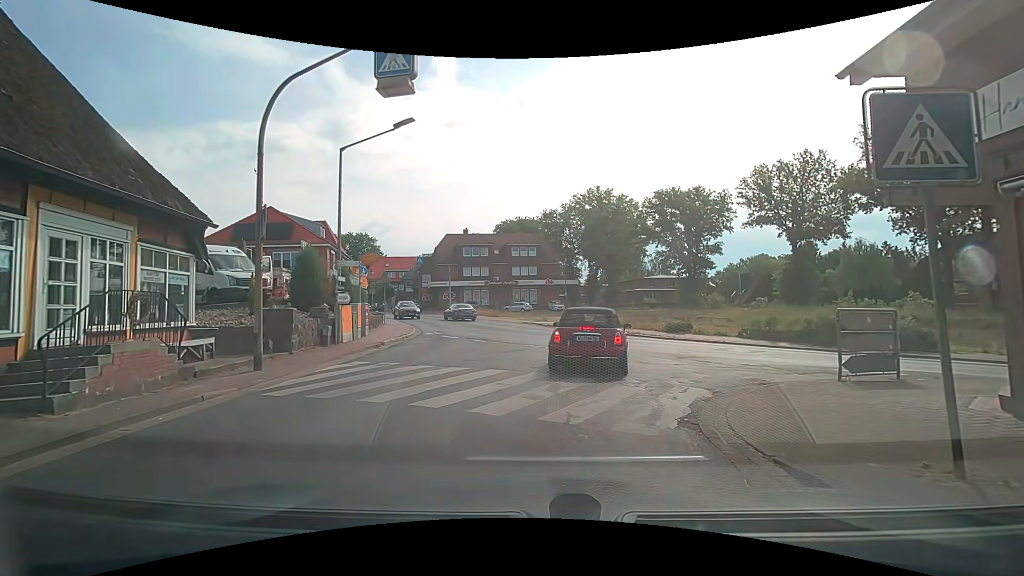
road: tertiary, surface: asphalt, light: Day
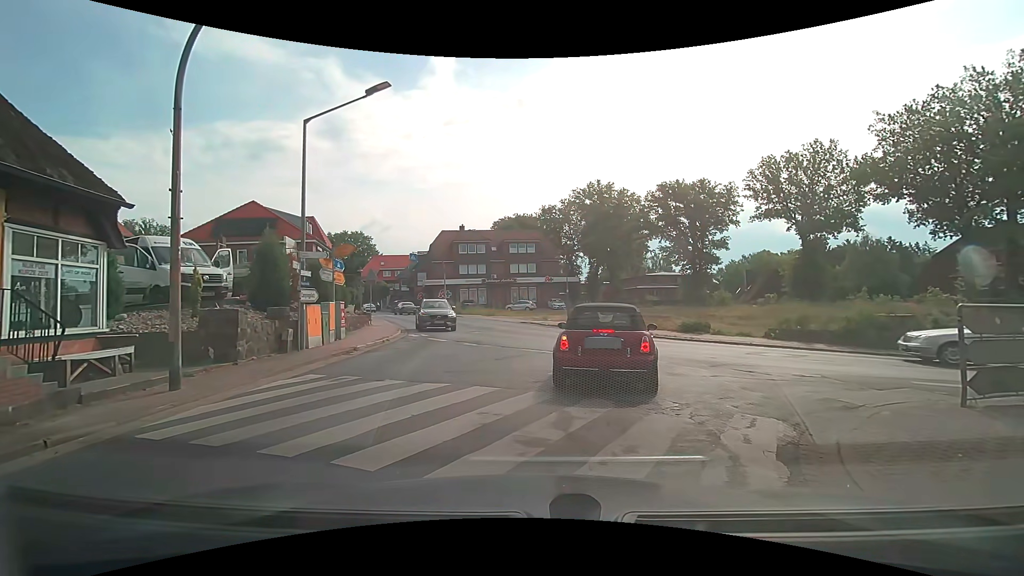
(0.0, +2.6) m; -1°
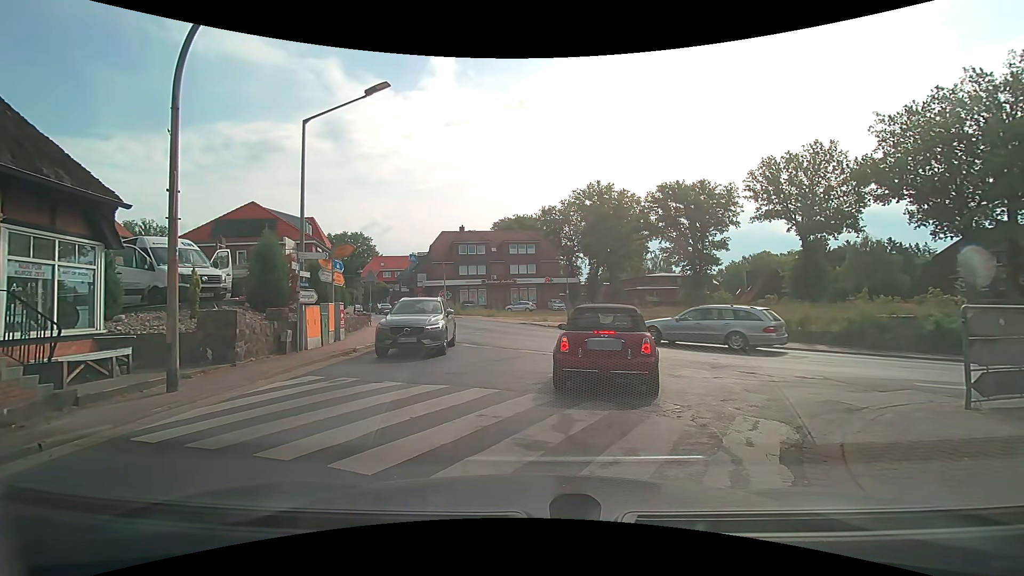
(0.0, +0.1) m; 0°
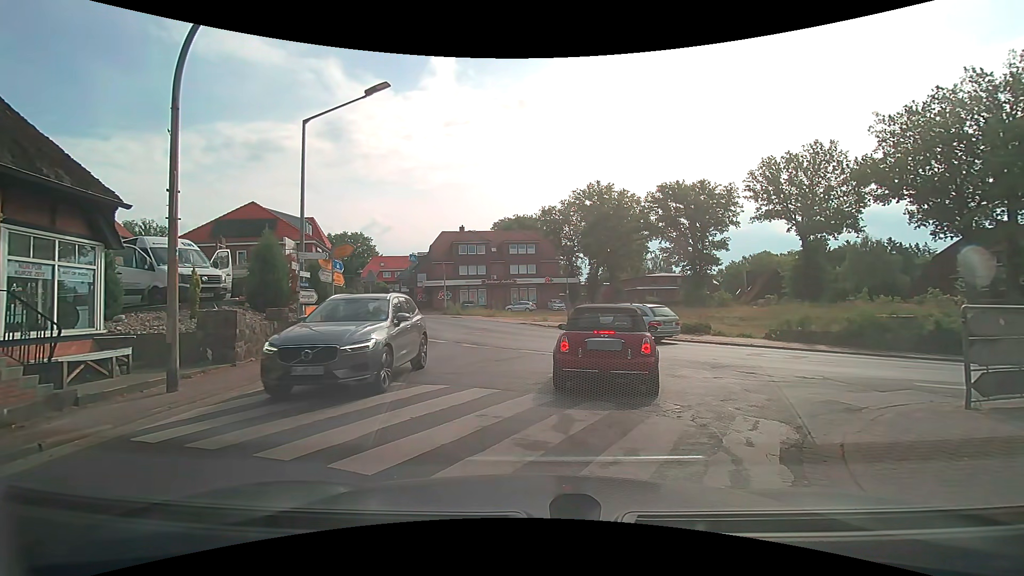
(0.0, 0.0) m; 0°
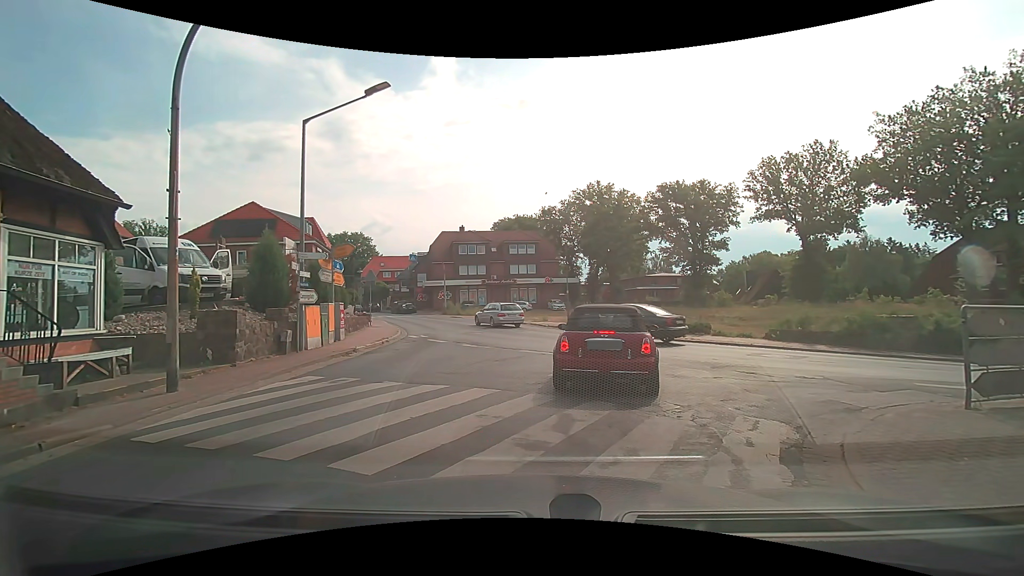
(0.0, 0.0) m; 0°
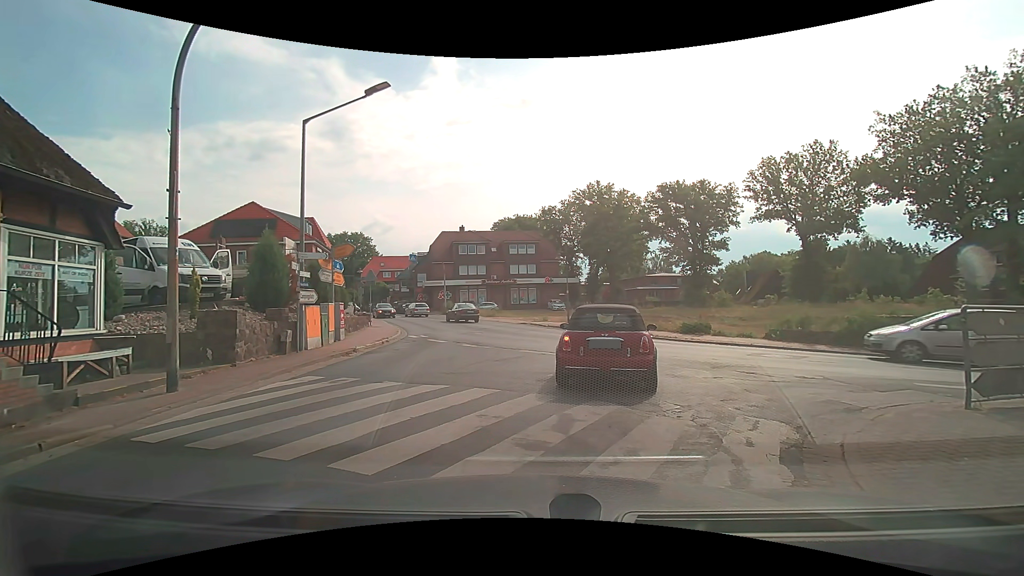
(0.0, 0.0) m; 0°
